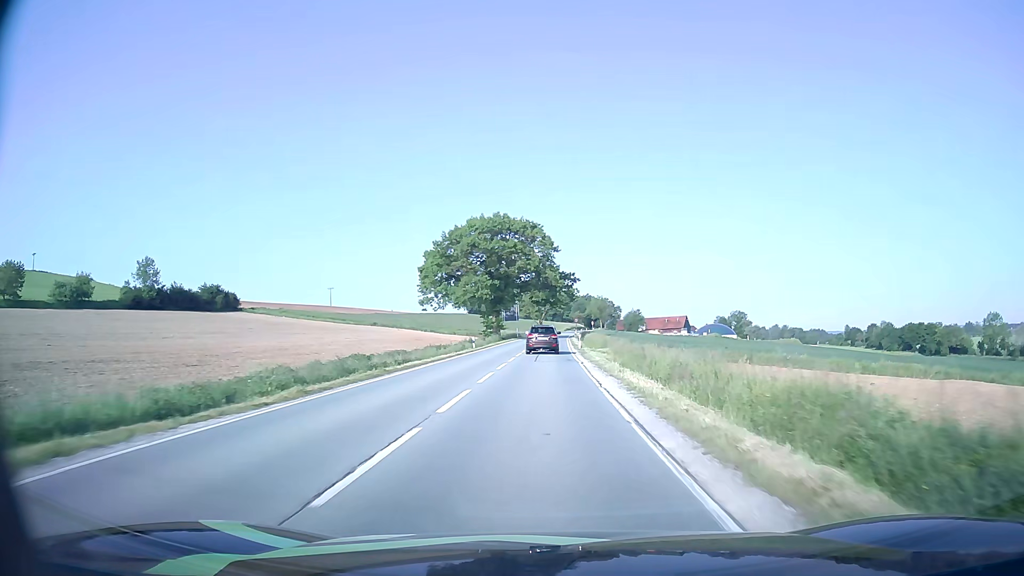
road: secondary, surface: asphalt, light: Day
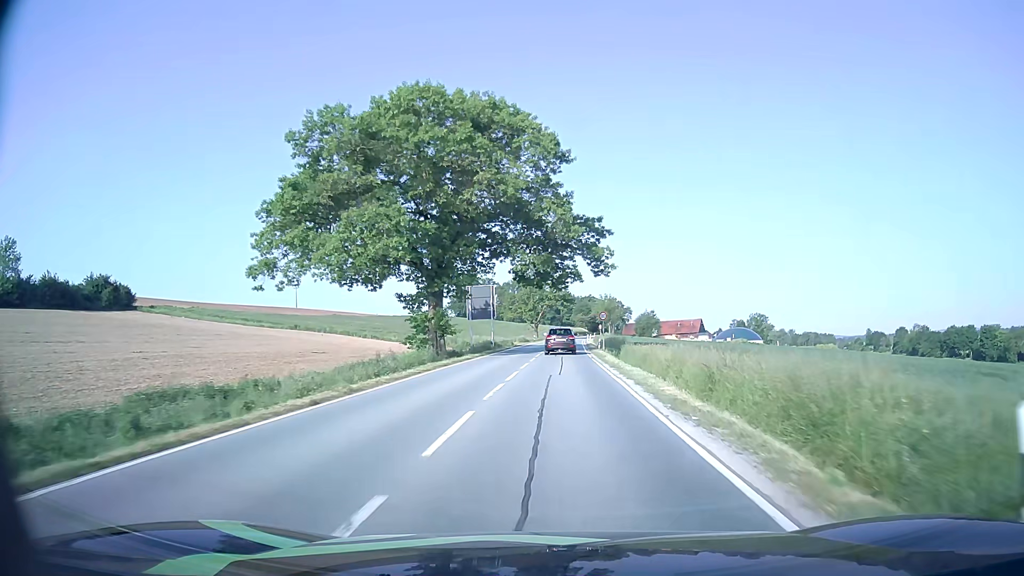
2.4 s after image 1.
(-0.3, +45.6) m; 0°
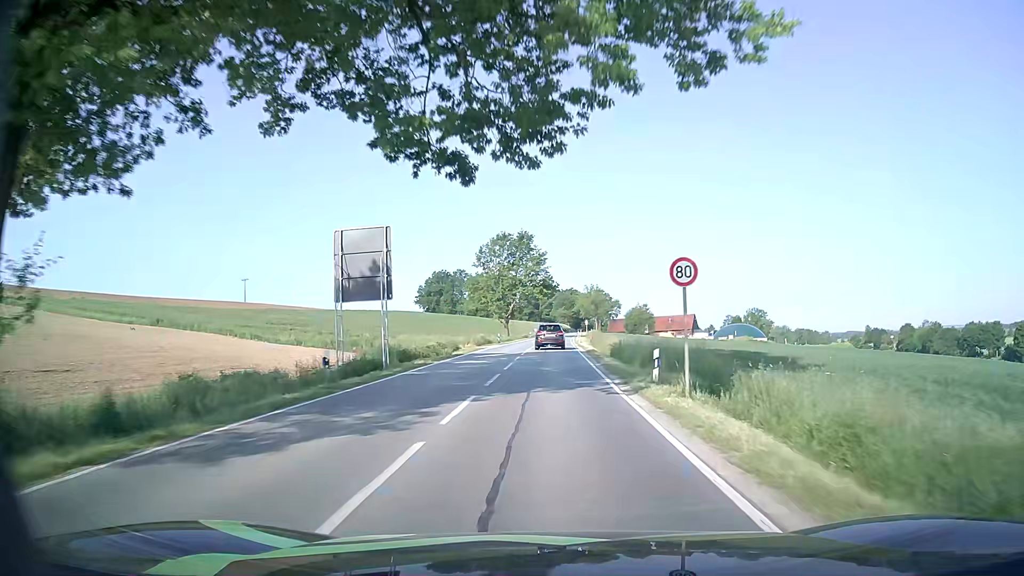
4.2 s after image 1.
(+0.7, +33.2) m; +2°
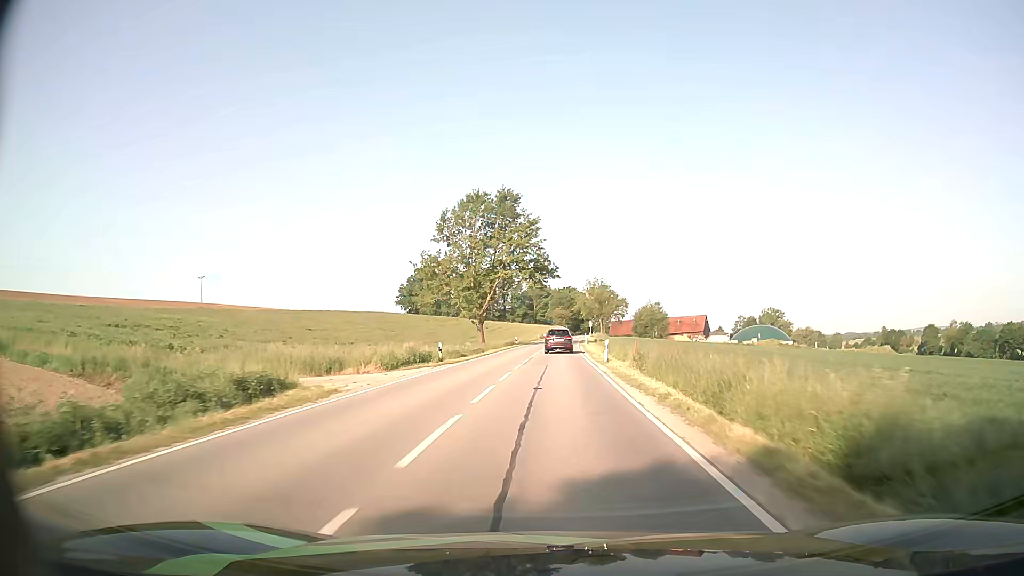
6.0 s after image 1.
(-0.1, +33.0) m; 0°
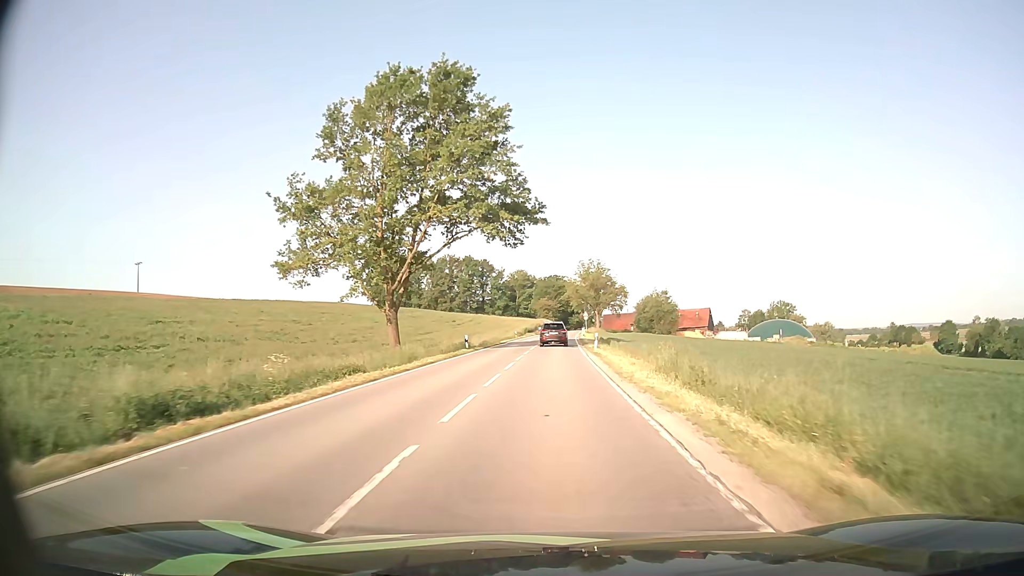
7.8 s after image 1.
(+0.3, +33.4) m; +1°
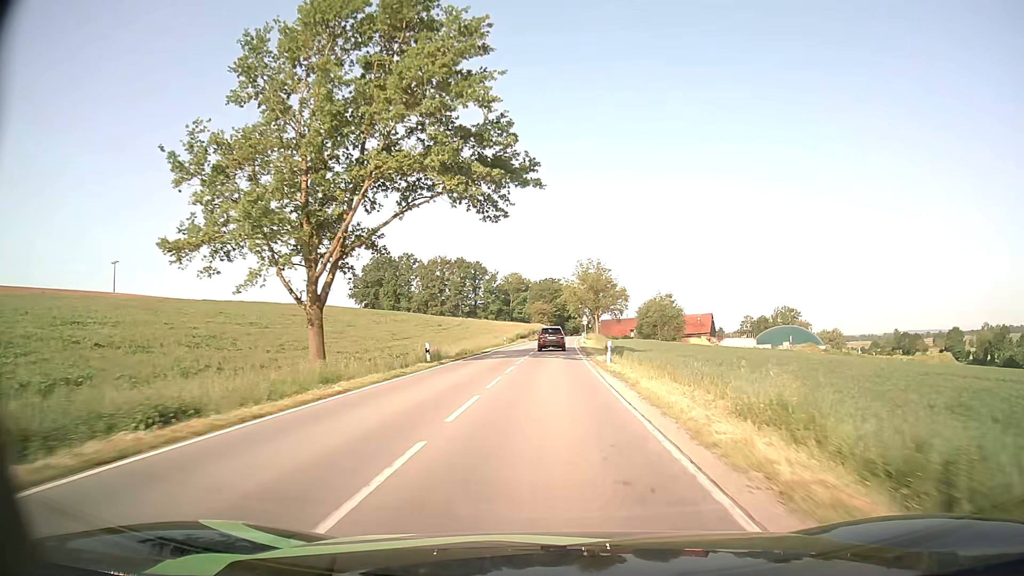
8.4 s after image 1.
(0.0, +11.2) m; +1°
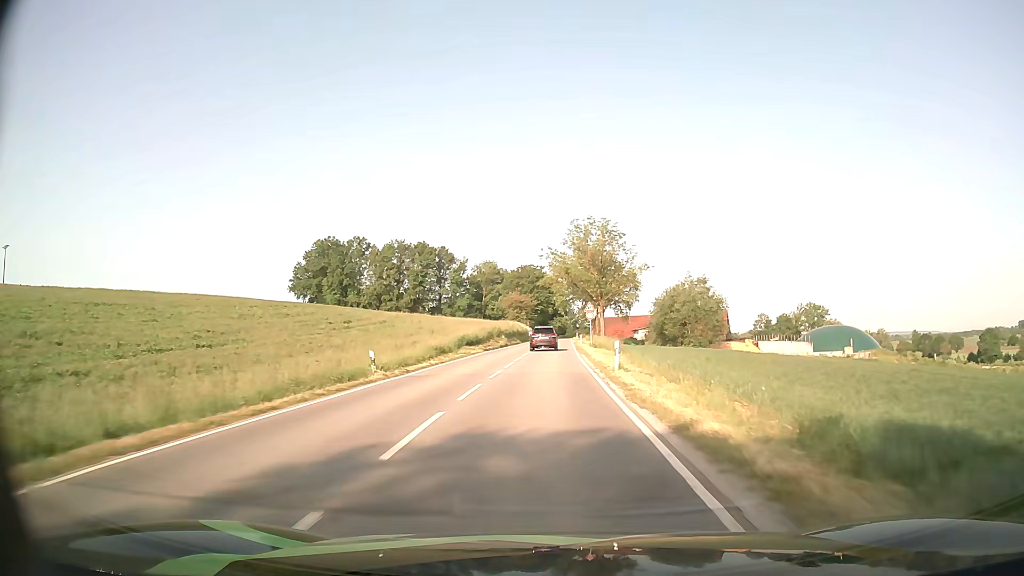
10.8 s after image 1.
(+0.6, +45.2) m; +1°
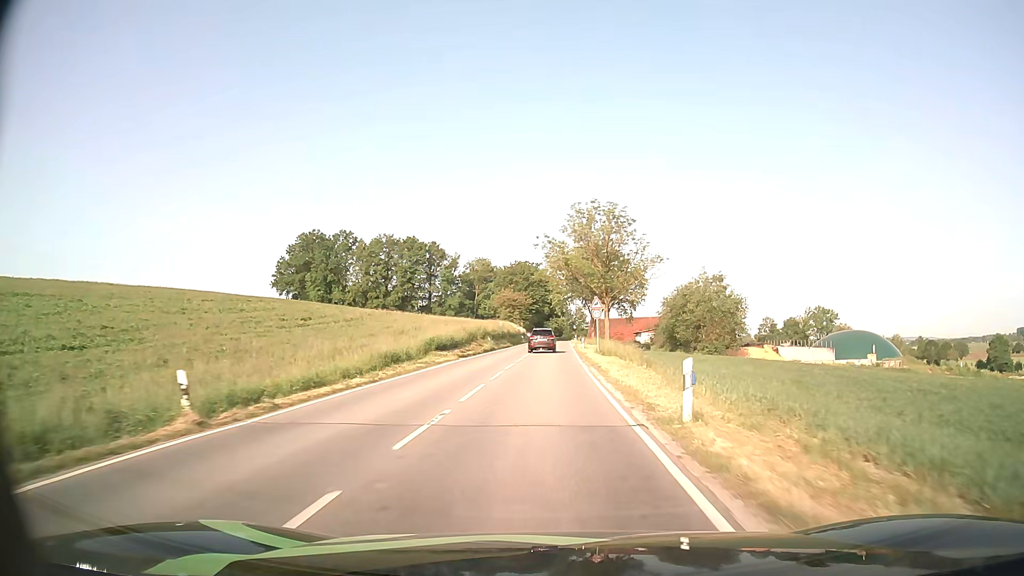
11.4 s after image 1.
(0.0, +11.4) m; 0°
(0, +10) (0, +20) (0, +30) (0, +40) (+1, +50) (+1, +60) (+1, +70) (+1, +80) (+1, +90) (+1, +100) m
